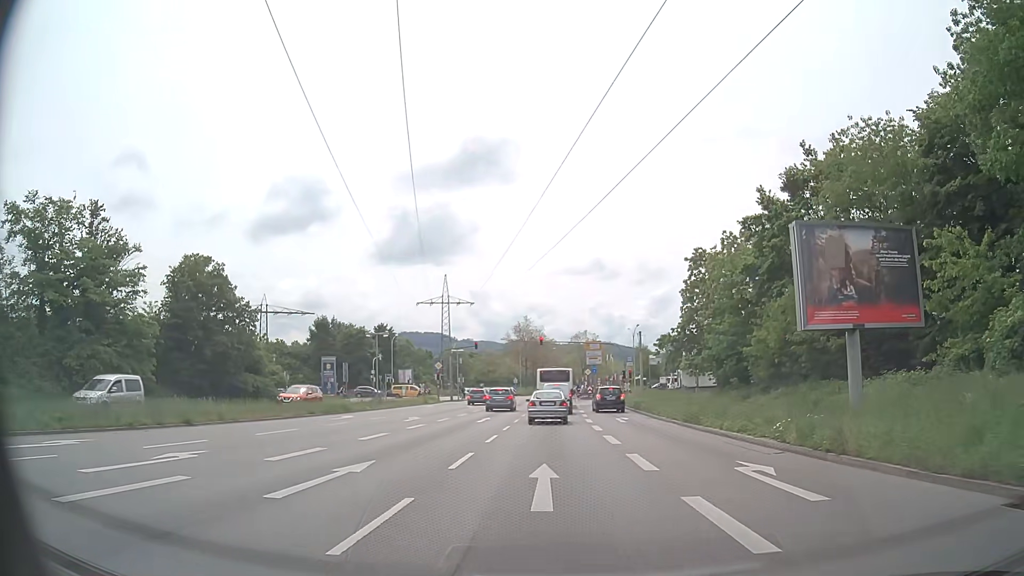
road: primary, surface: asphalt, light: Day
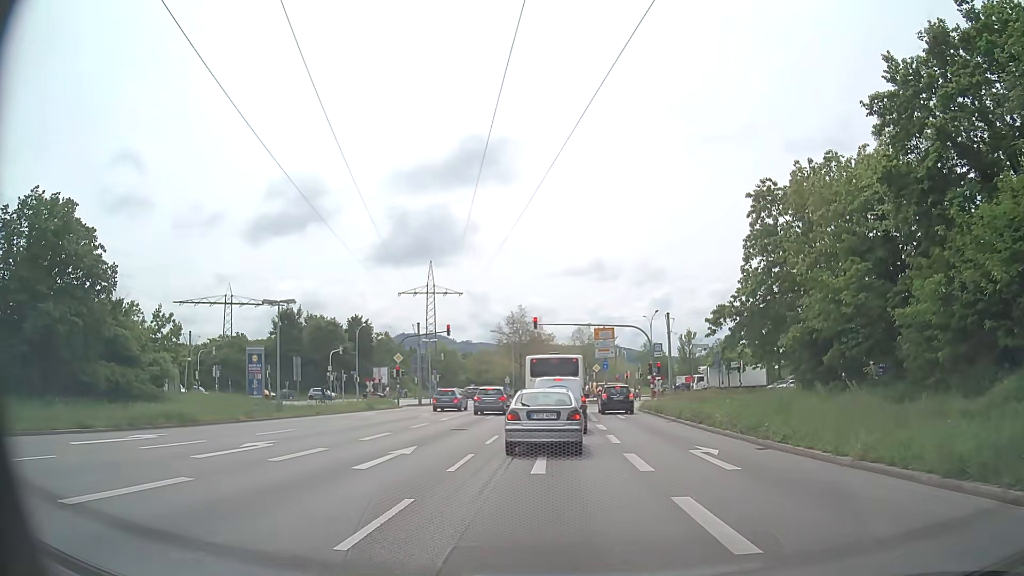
(0.0, +17.6) m; 0°
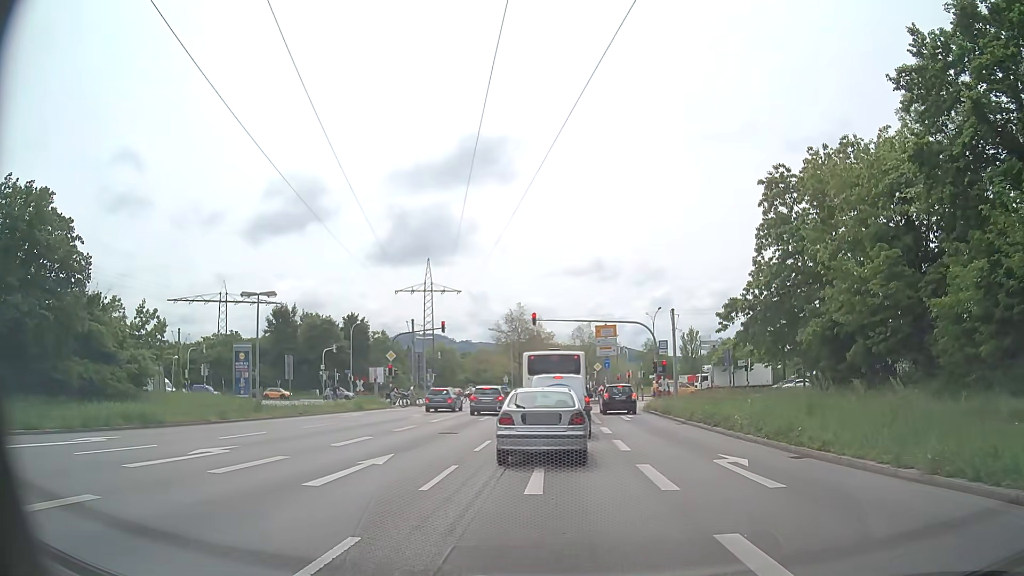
(0.0, +2.2) m; +1°
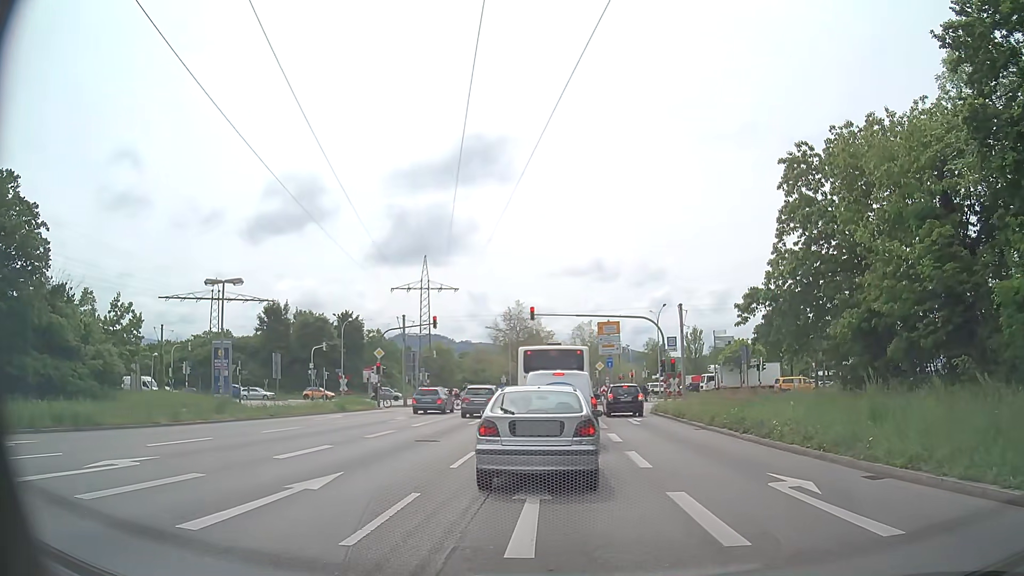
(0.0, +3.2) m; -2°
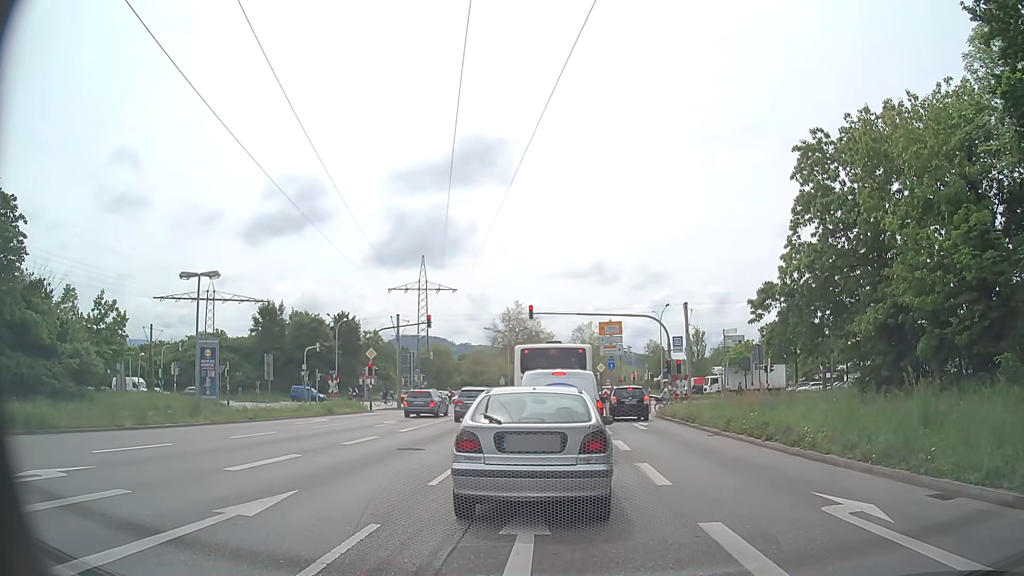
(0.0, +1.9) m; 0°
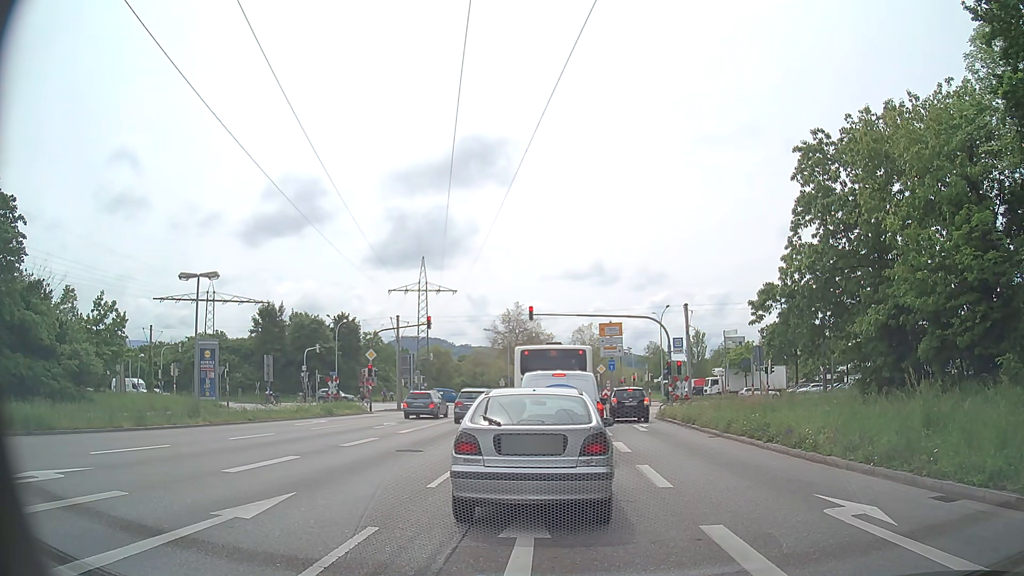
(0.0, +0.2) m; 0°
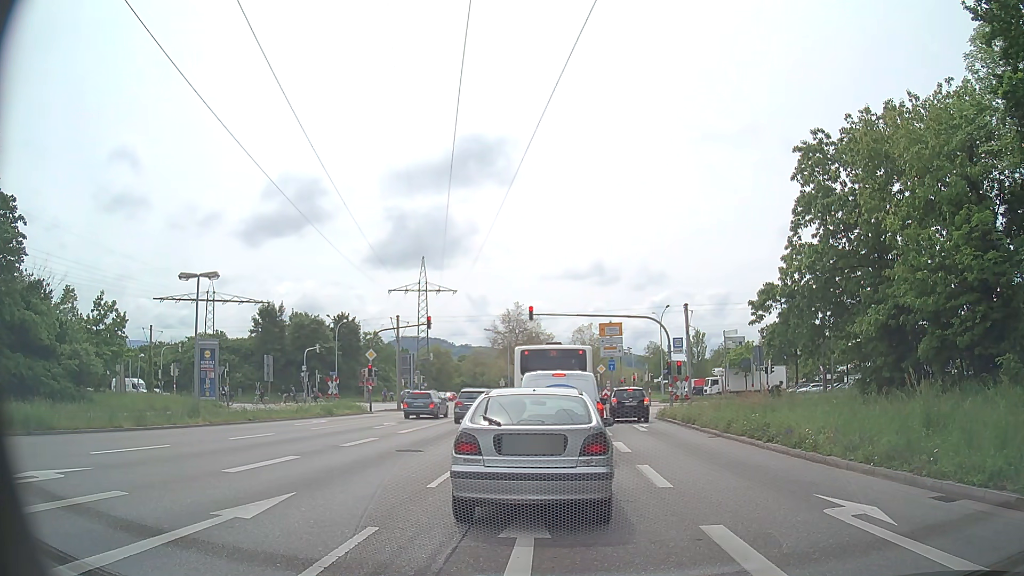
(0.0, 0.0) m; 0°
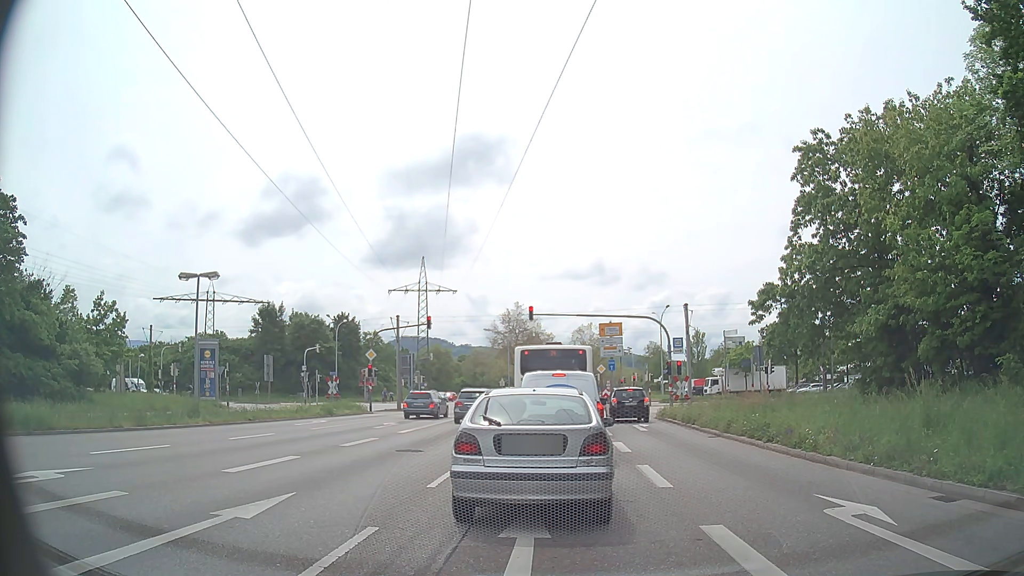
(0.0, 0.0) m; 0°
